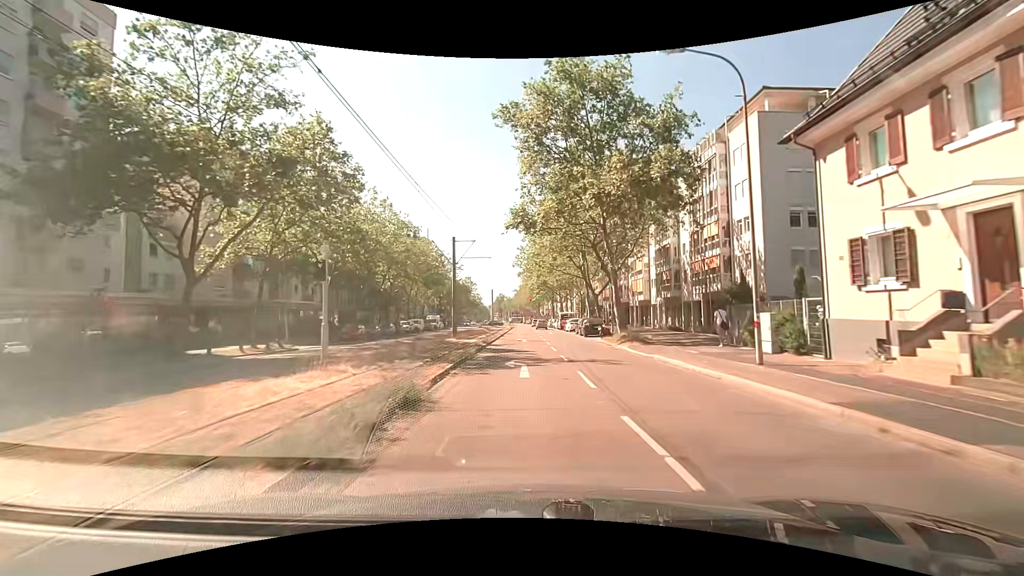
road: tertiary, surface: asphalt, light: Day
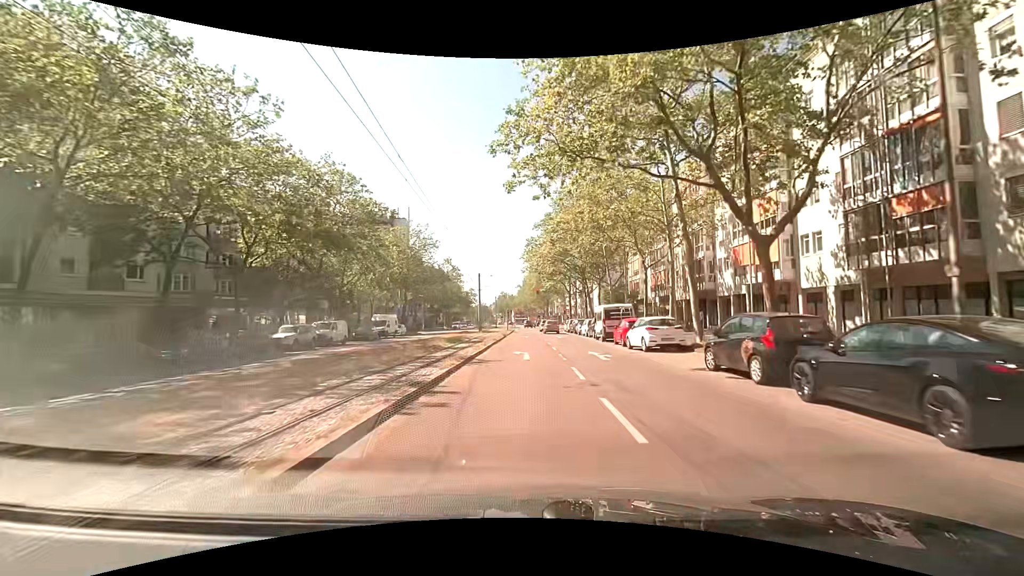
(0.0, +33.8) m; +1°
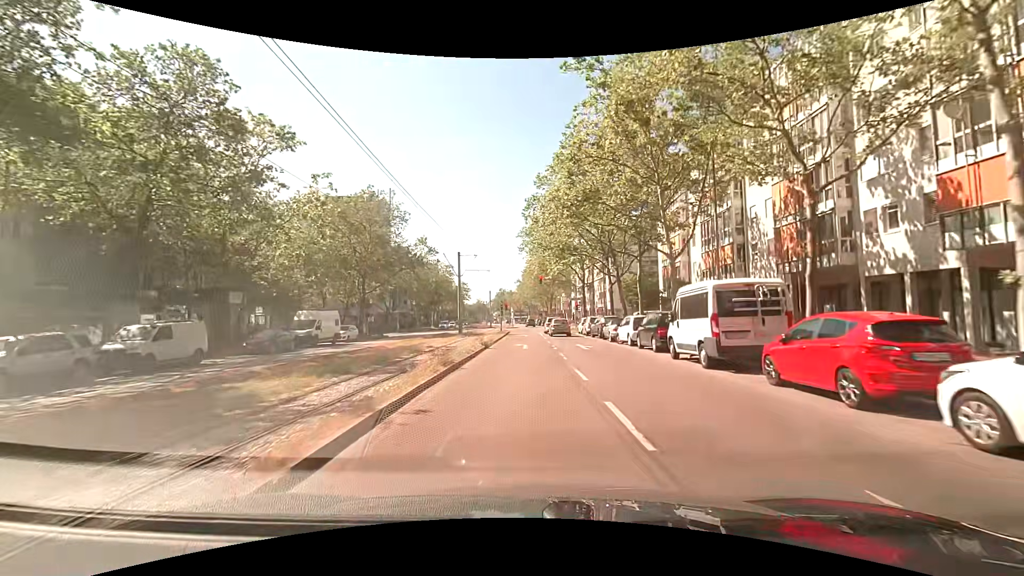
(-0.4, +18.4) m; -2°
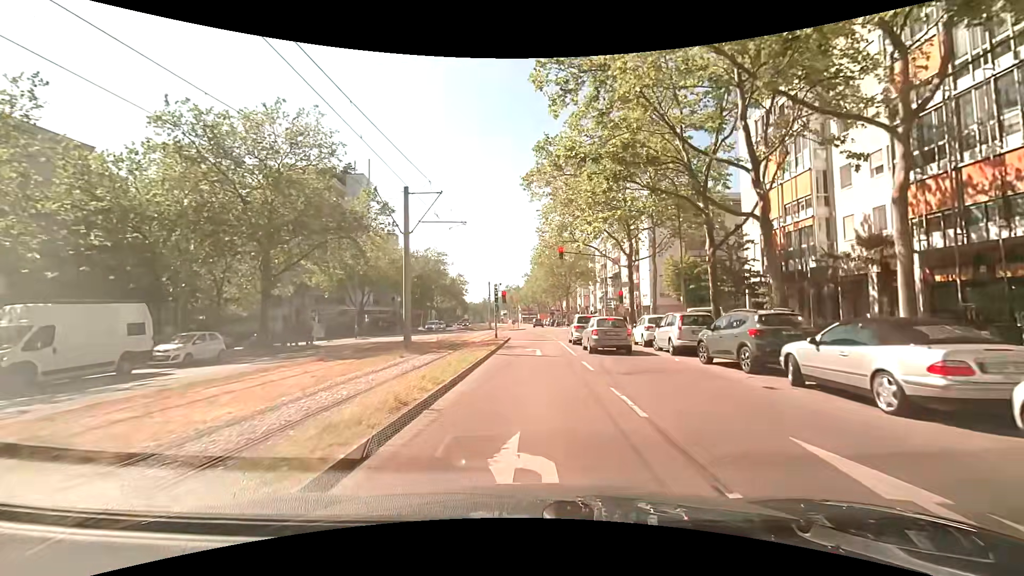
(+0.1, +21.7) m; 0°
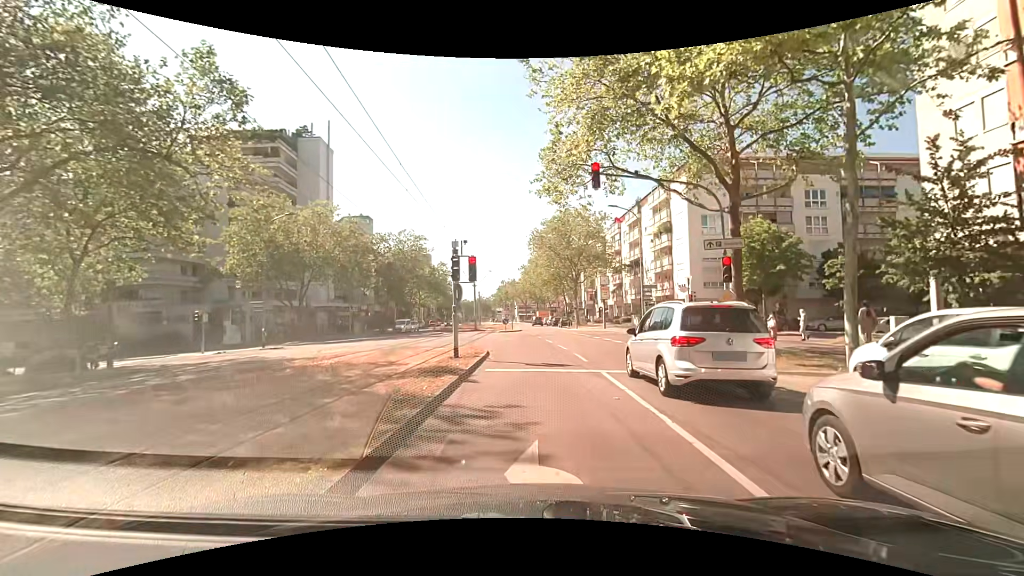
(-0.1, +17.8) m; +1°
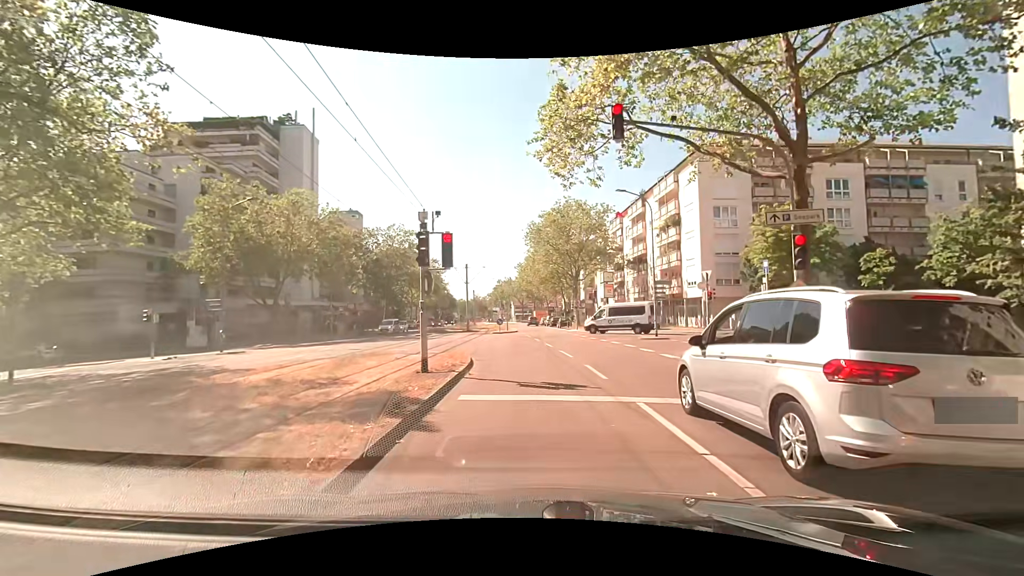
(-0.1, +4.2) m; 0°
